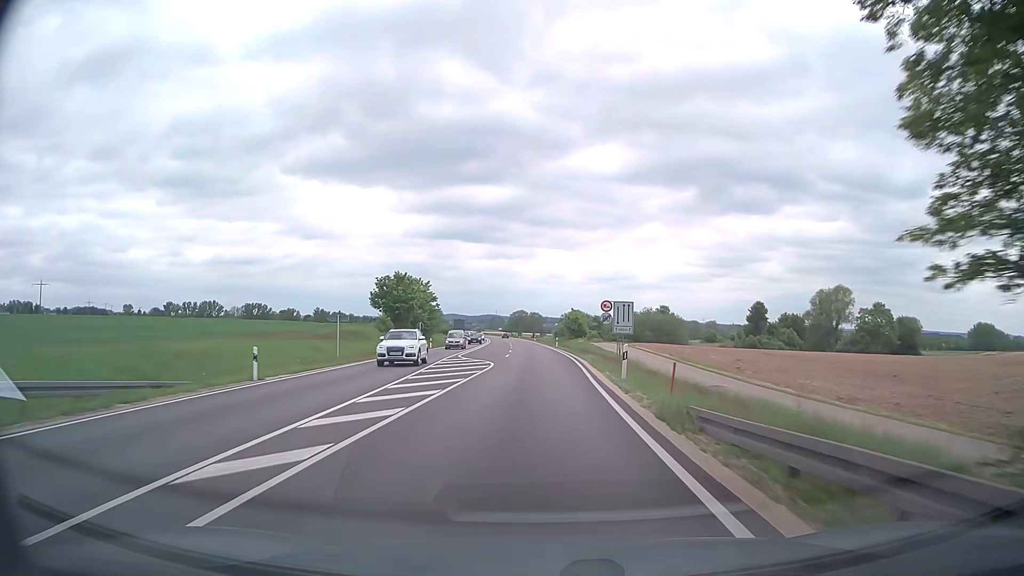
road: trunk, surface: asphalt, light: Day
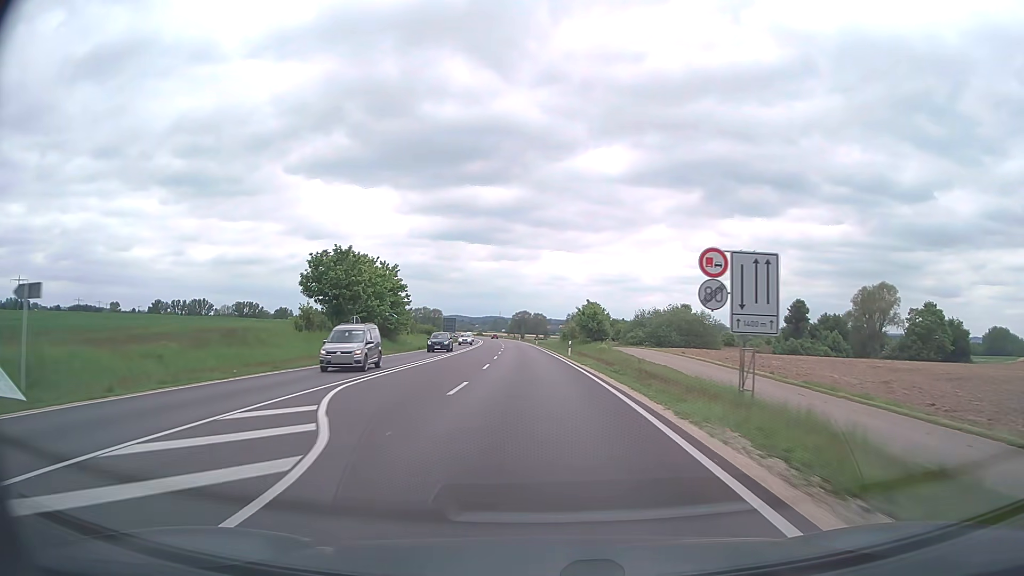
(0.0, +26.5) m; 0°
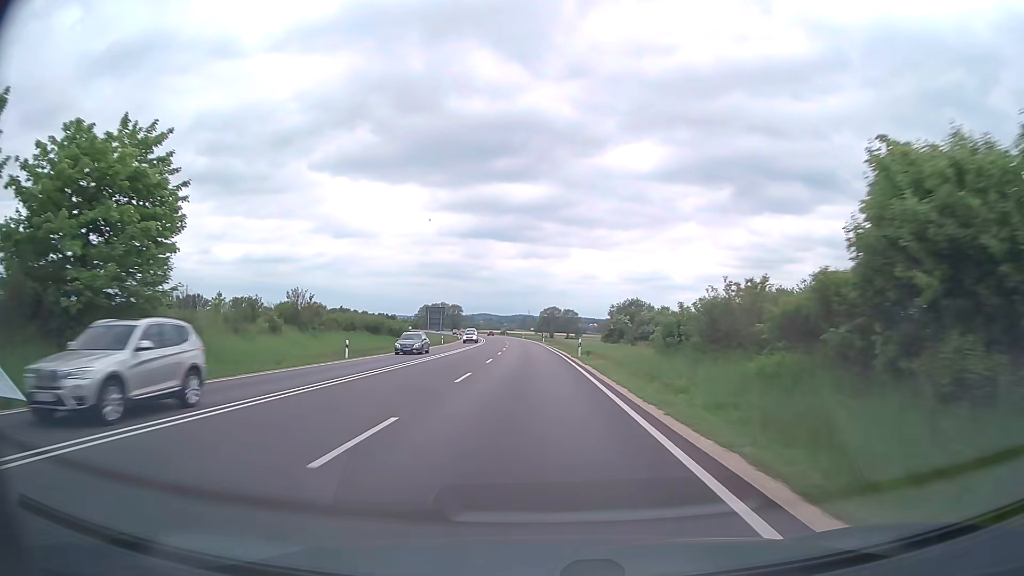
(-1.2, +57.2) m; -2°
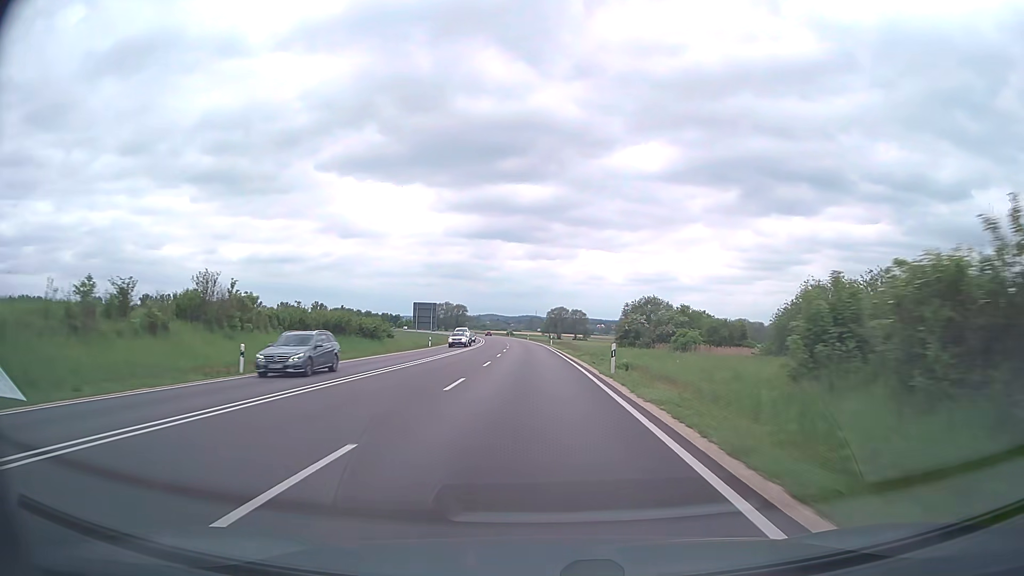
(-0.1, +14.8) m; -1°
